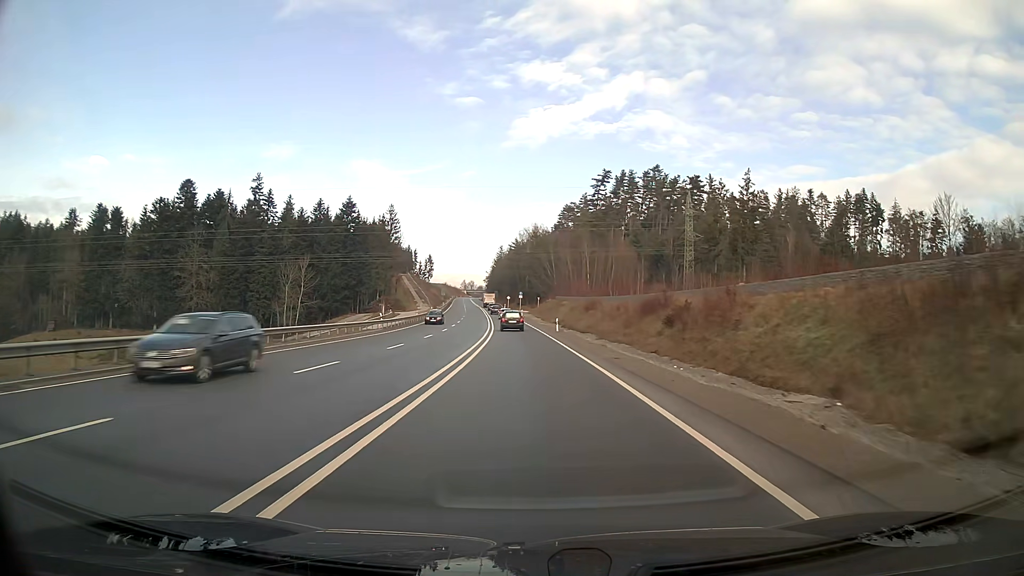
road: primary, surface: asphalt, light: Day
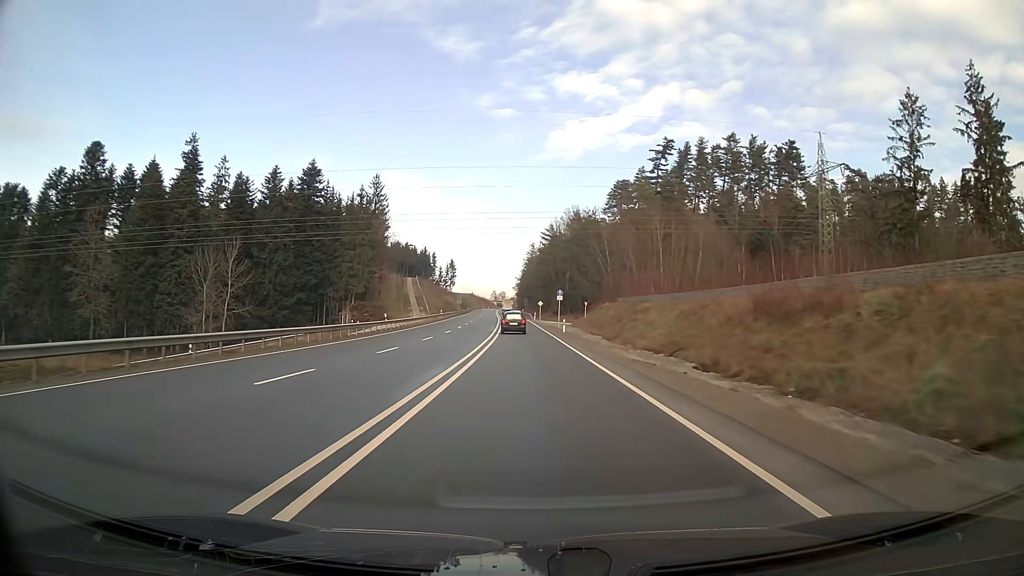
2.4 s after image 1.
(-1.3, +50.9) m; -3°
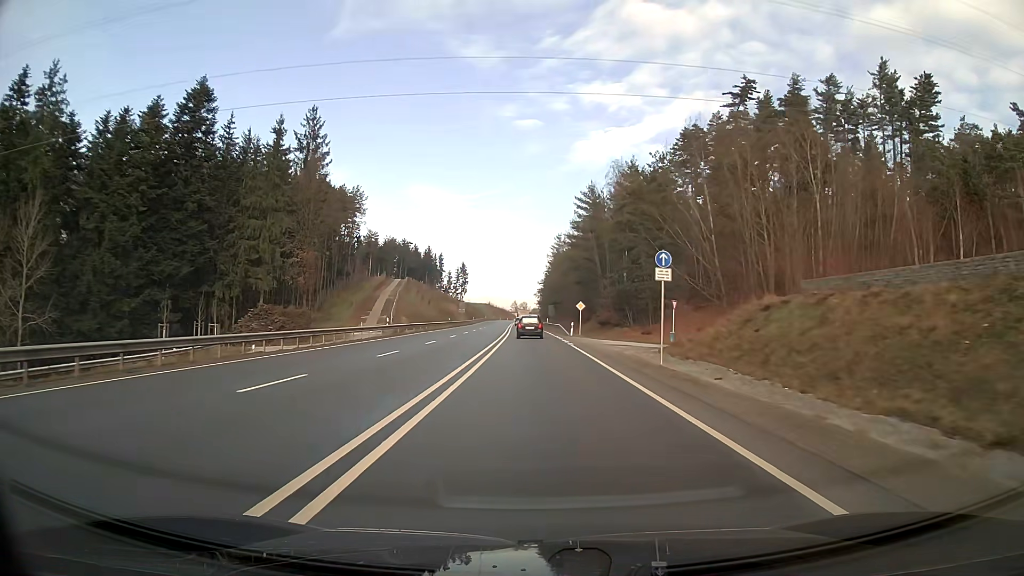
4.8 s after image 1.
(-0.9, +49.2) m; -2°
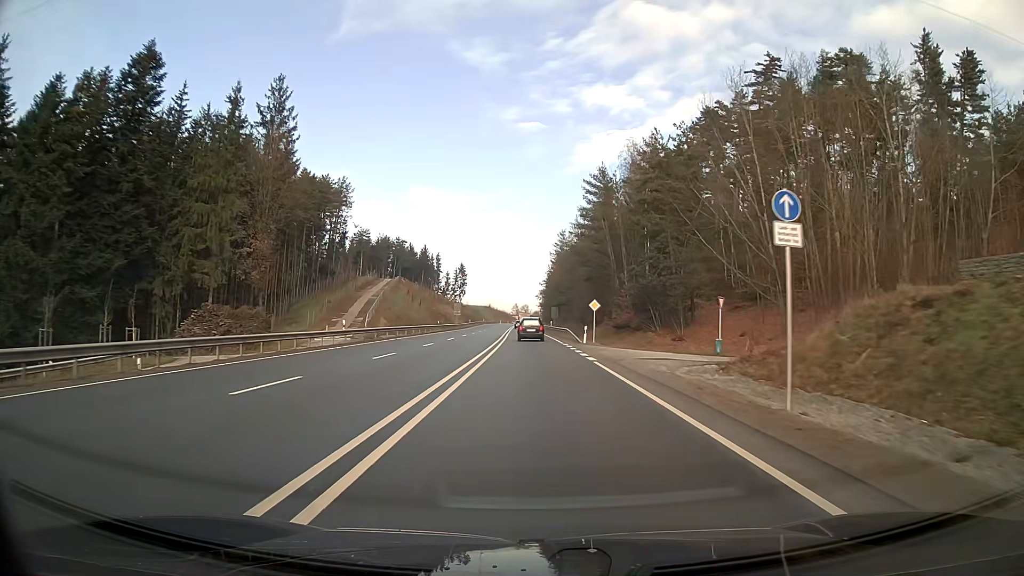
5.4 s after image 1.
(0.0, +12.2) m; 0°
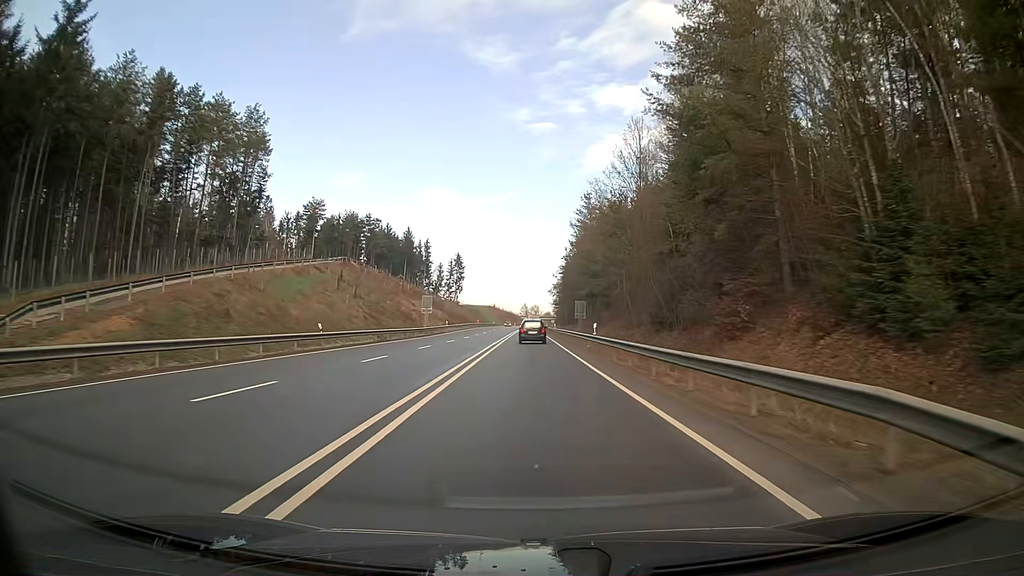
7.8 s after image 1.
(-0.4, +49.0) m; -1°
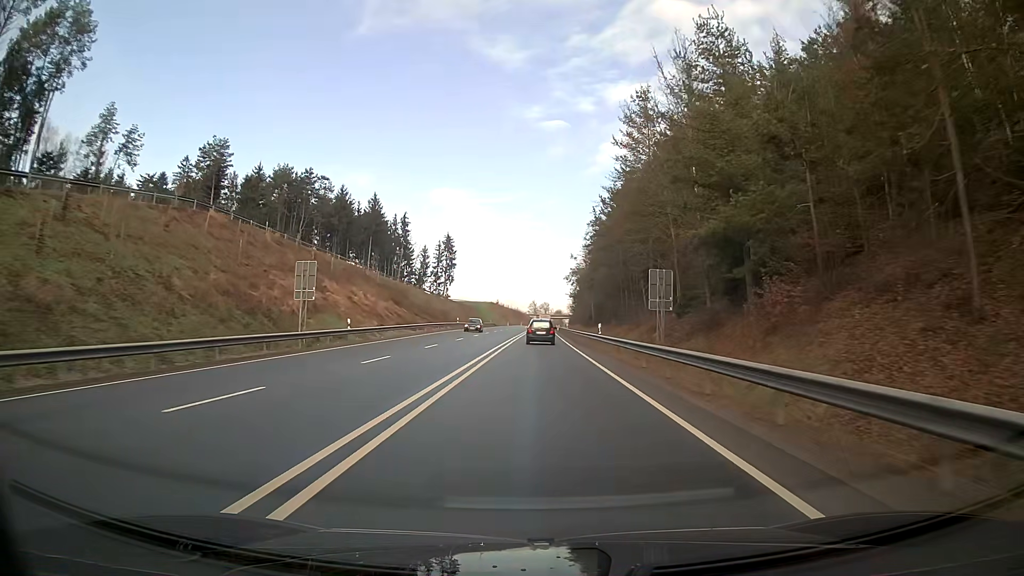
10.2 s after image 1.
(-0.4, +49.2) m; -1°
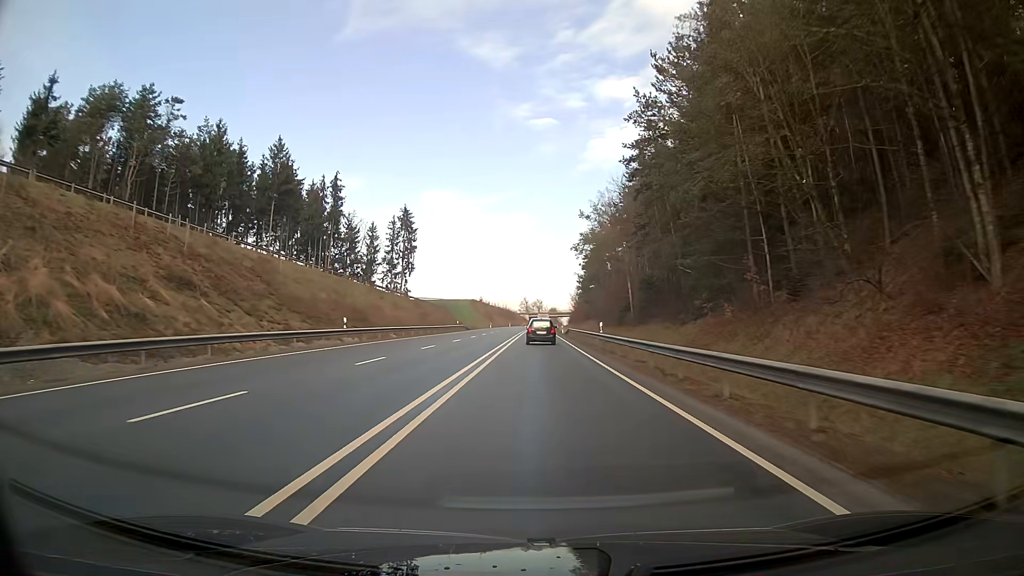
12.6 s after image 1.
(+0.3, +48.9) m; +1°
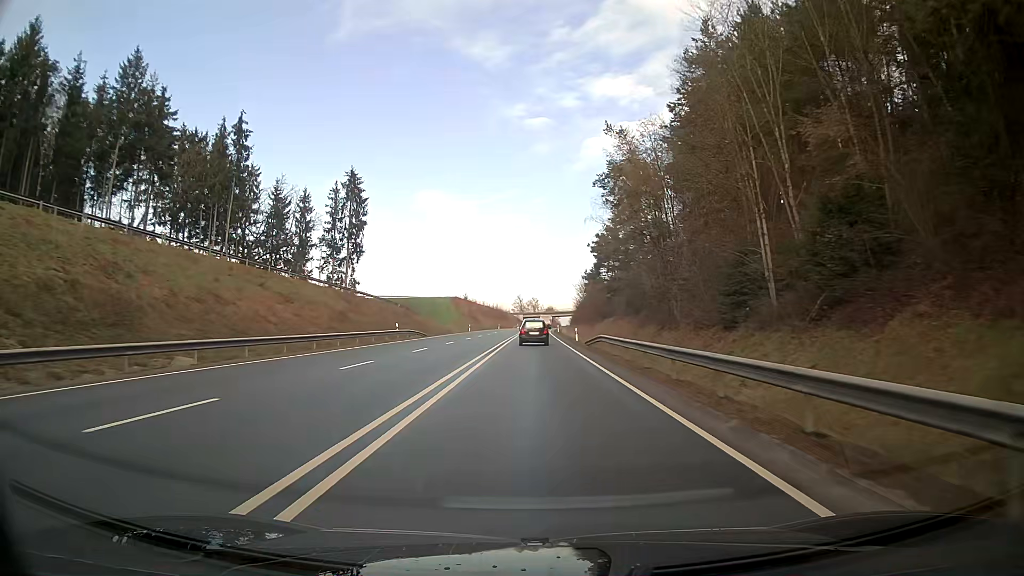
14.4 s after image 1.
(+0.1, +36.7) m; 0°
